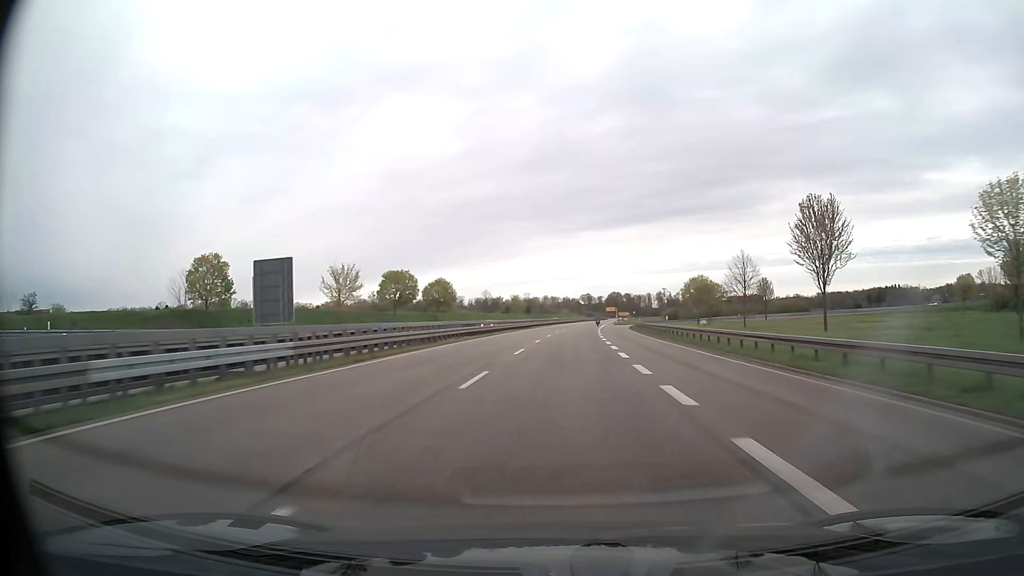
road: trunk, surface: asphalt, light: Day
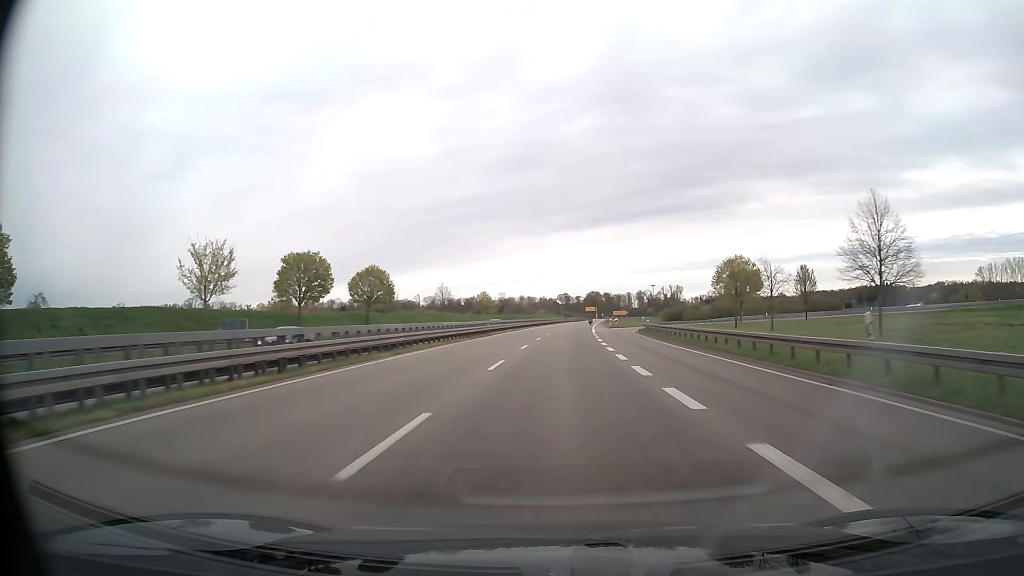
(+0.5, +31.0) m; +2°
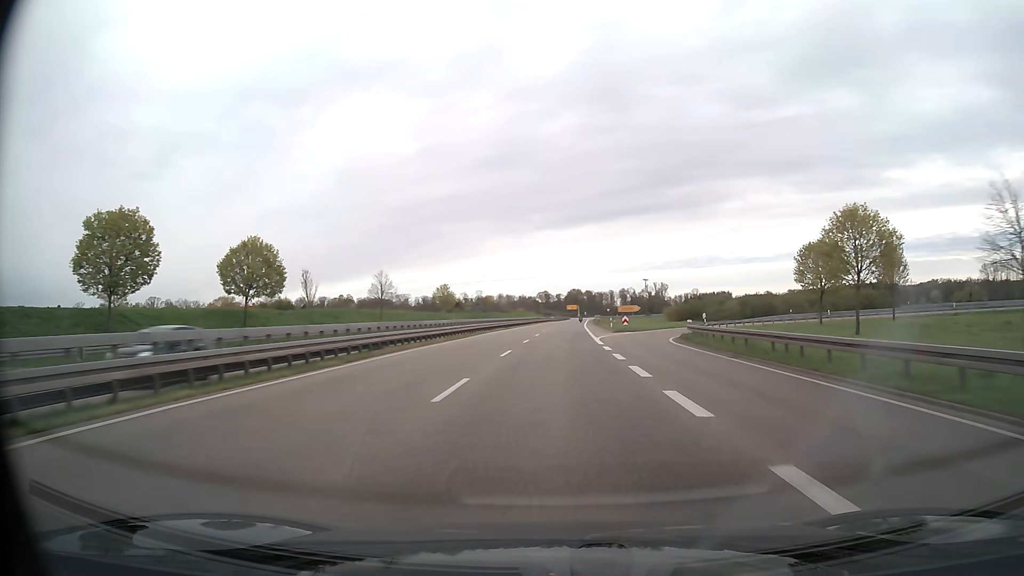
(+0.5, +31.2) m; +2°
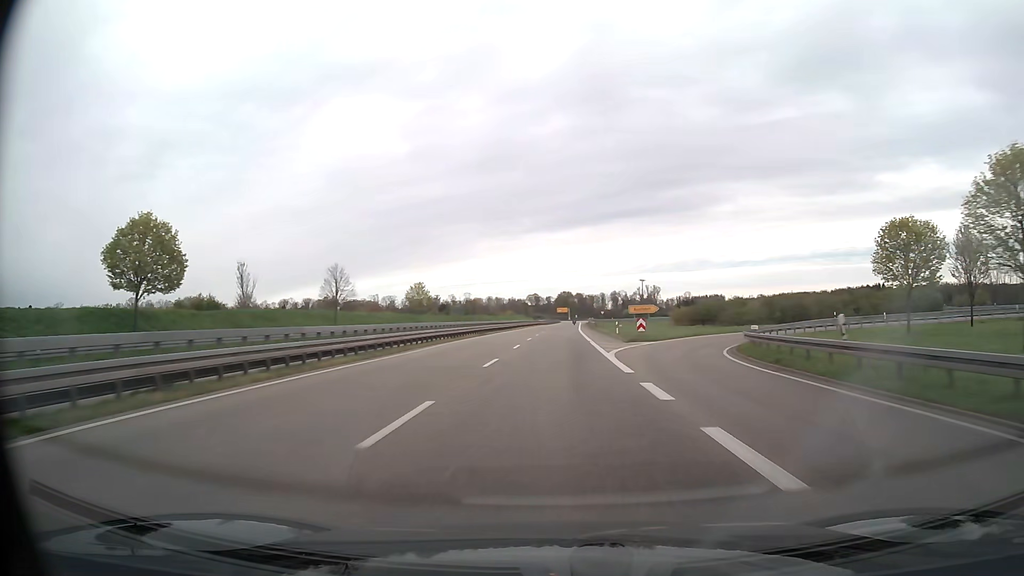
(+0.1, +15.7) m; +1°
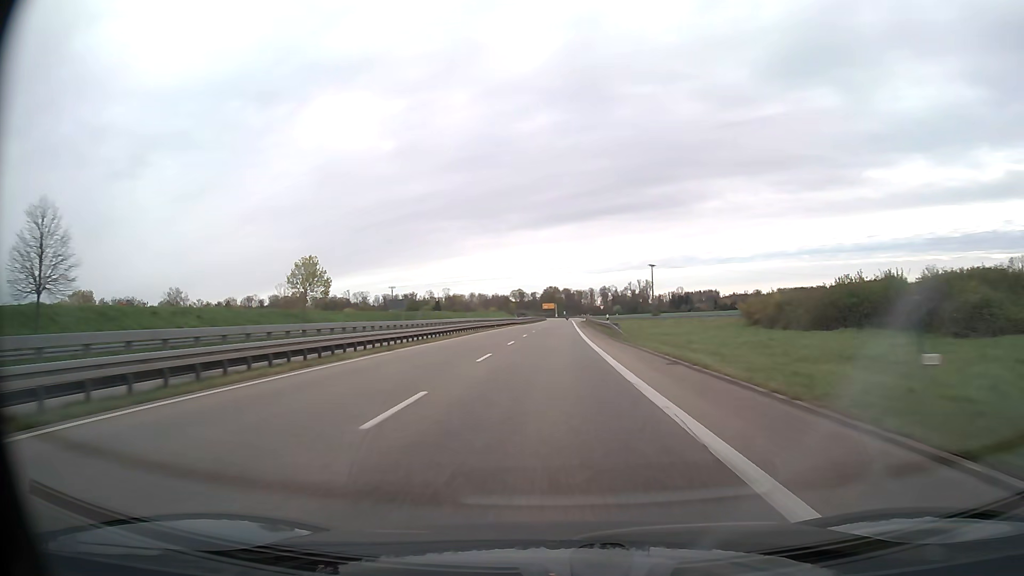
(+0.7, +47.3) m; +1°
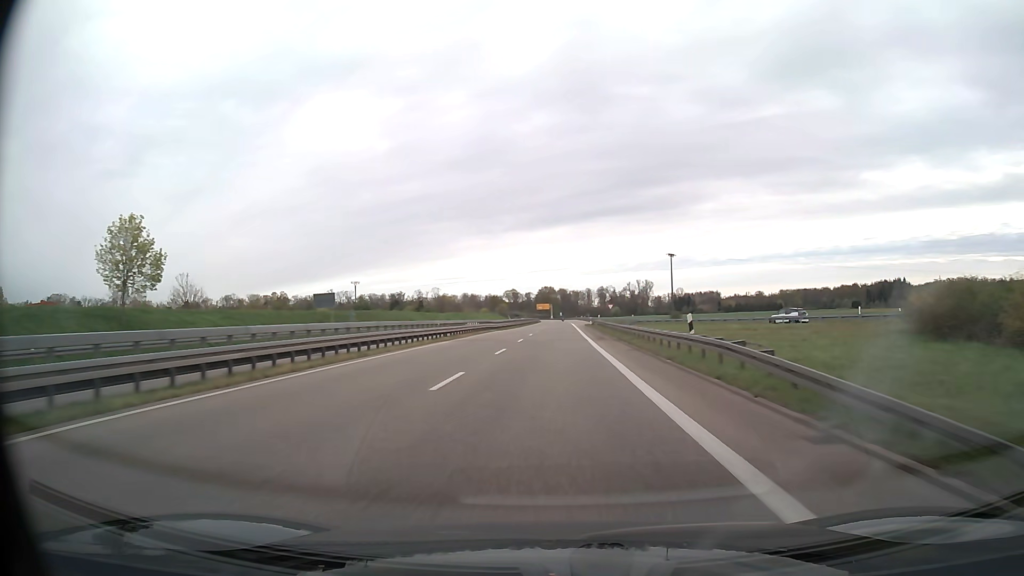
(+0.1, +31.7) m; 0°
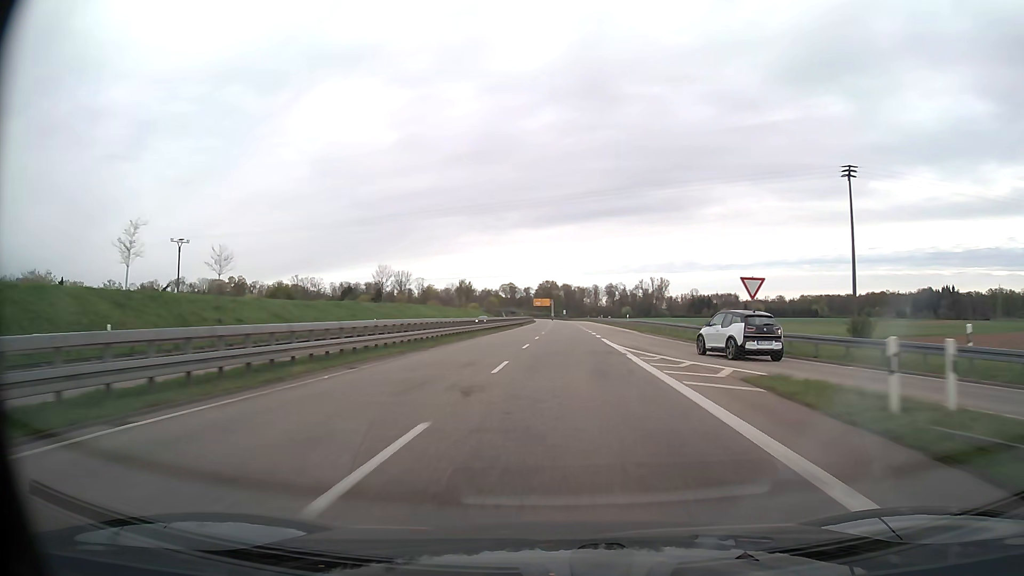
(+0.3, +79.4) m; 0°
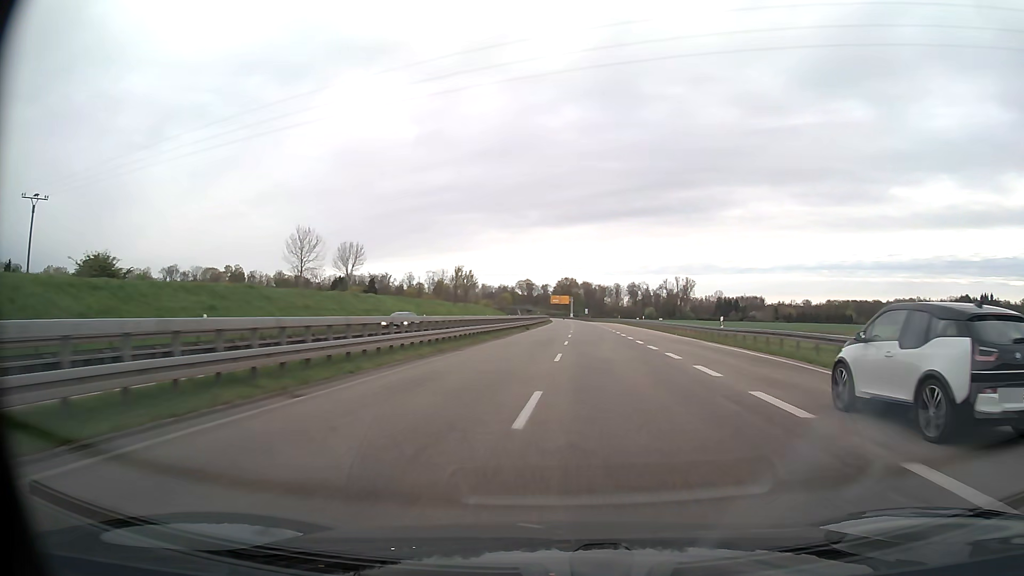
(-0.4, +32.1) m; -1°
(0, +10) (0, +20) (0, +30) (0, +40) (0, +50) (0, +60) (0, +70) (0, +80) (+1, +90) (+1, +100) m
